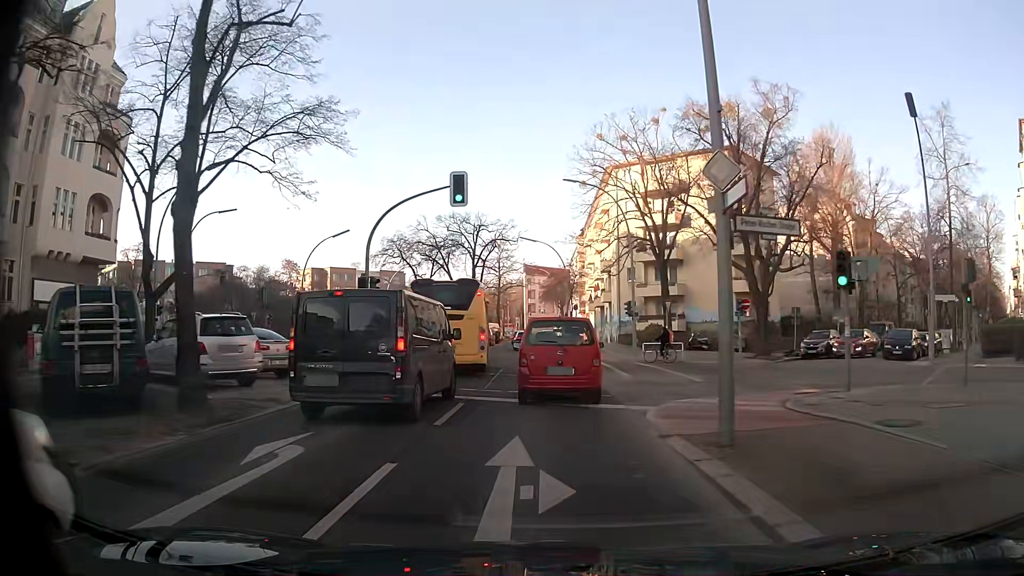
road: secondary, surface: asphalt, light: Day
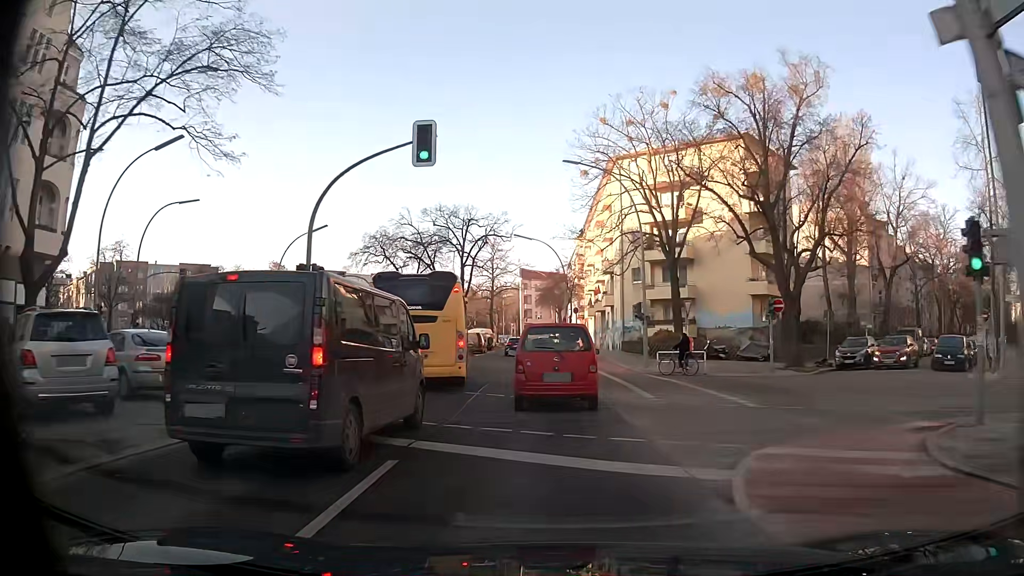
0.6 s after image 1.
(0.0, +5.5) m; 0°
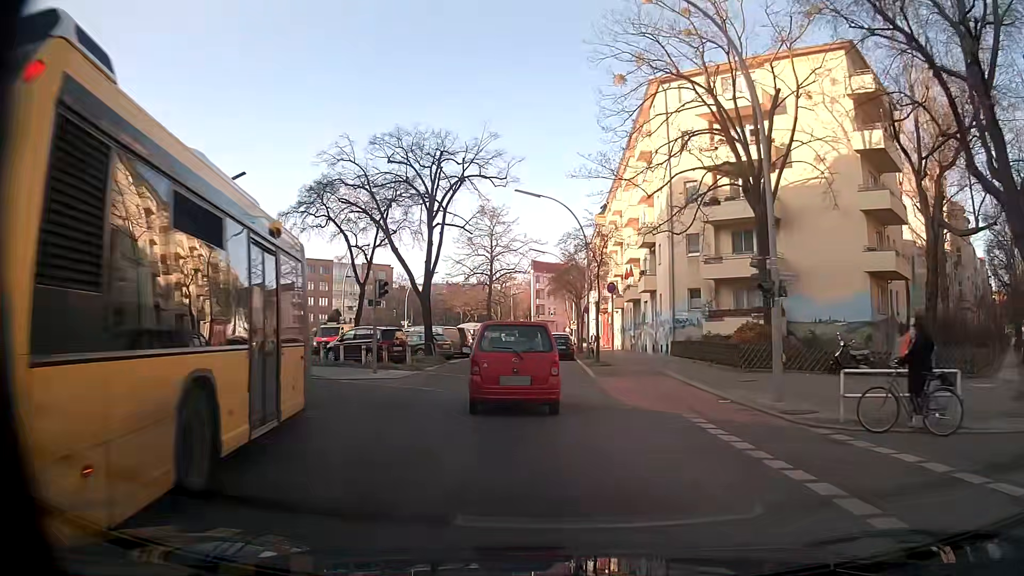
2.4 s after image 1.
(+0.1, +17.9) m; 0°
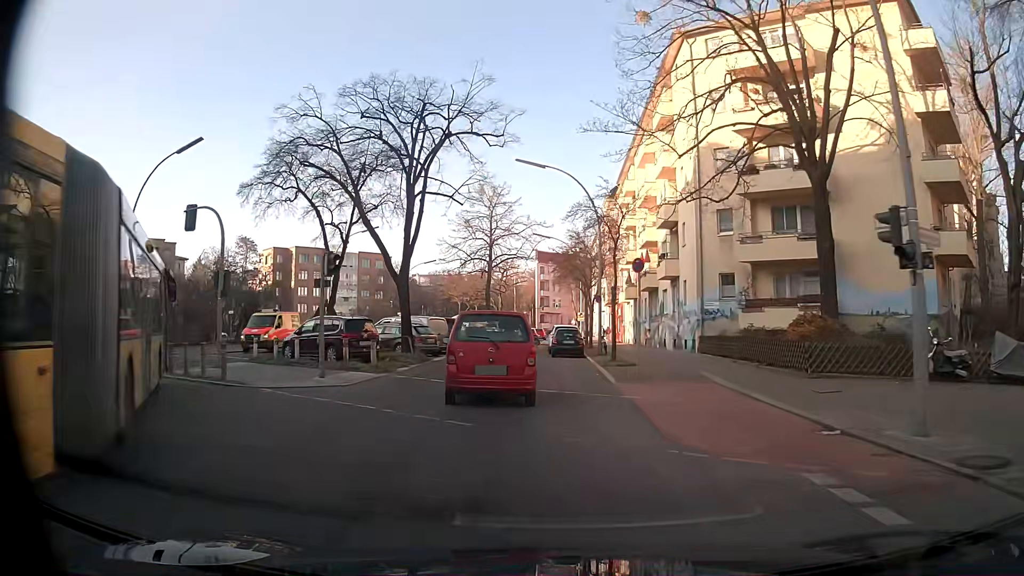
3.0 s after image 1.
(-0.1, +5.9) m; -1°
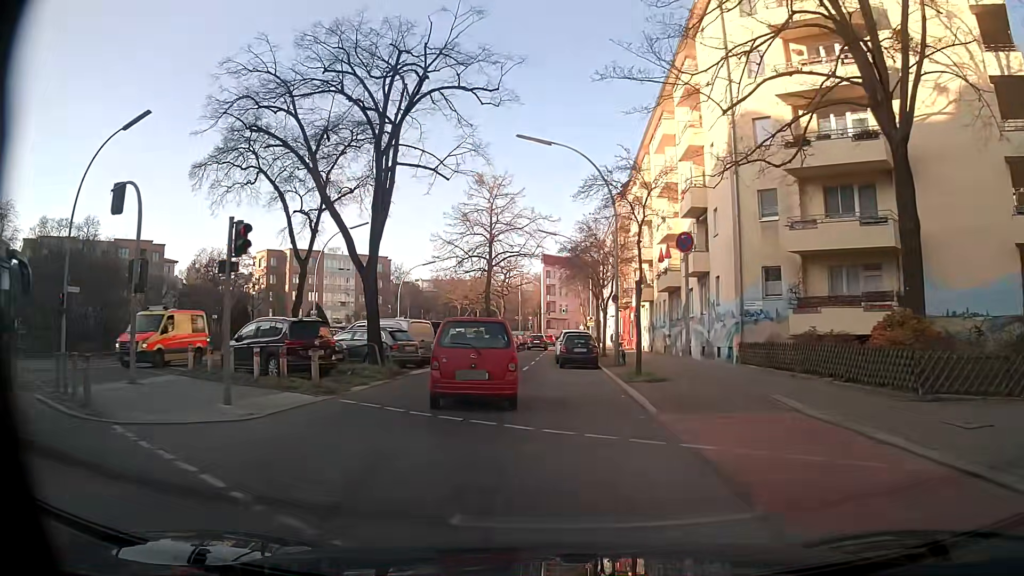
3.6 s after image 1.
(0.0, +5.6) m; 0°
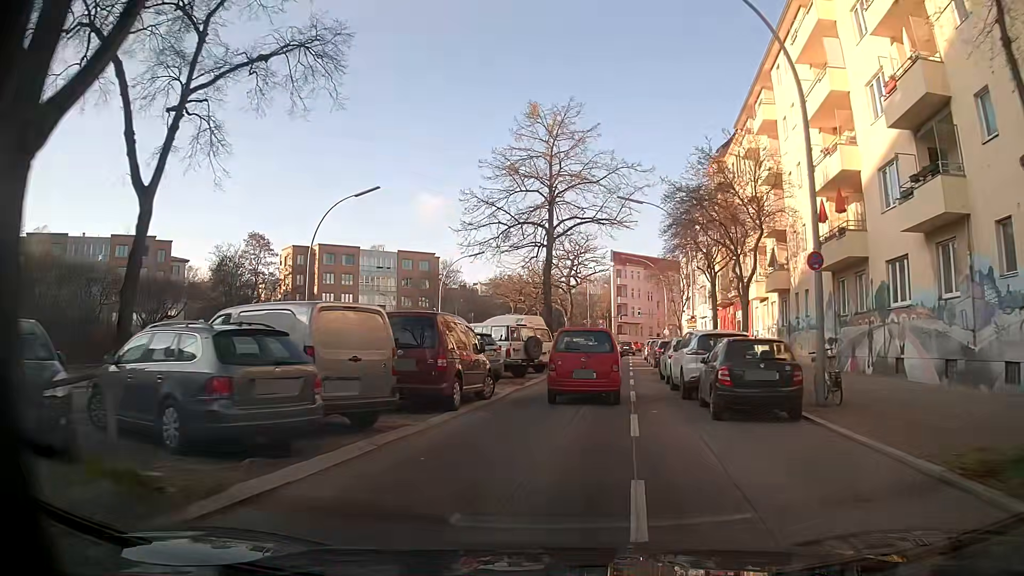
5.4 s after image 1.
(-1.1, +16.5) m; -5°
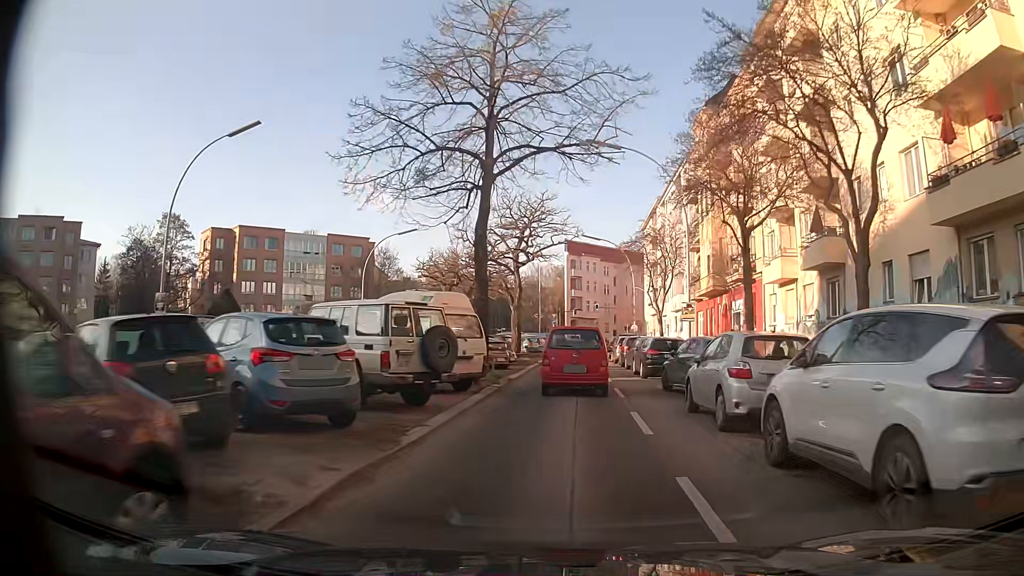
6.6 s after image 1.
(+0.1, +12.2) m; +3°
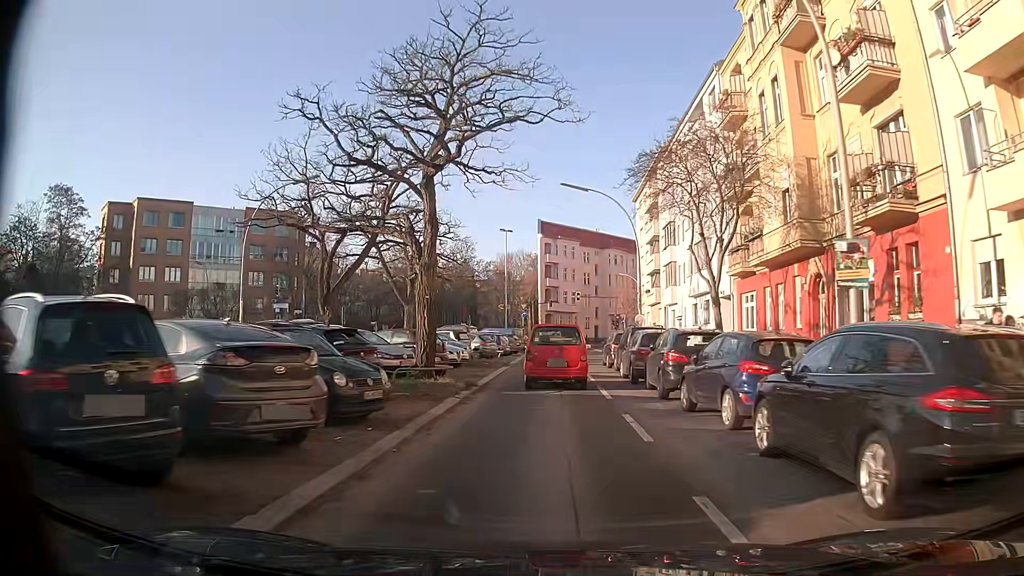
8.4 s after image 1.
(+0.8, +19.2) m; +4°
